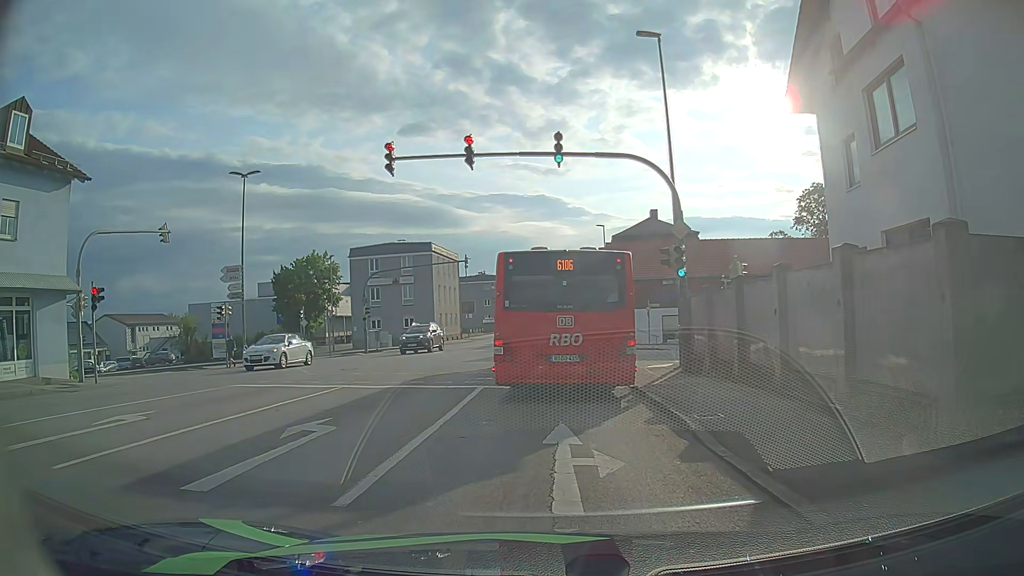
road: tertiary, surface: asphalt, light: Day
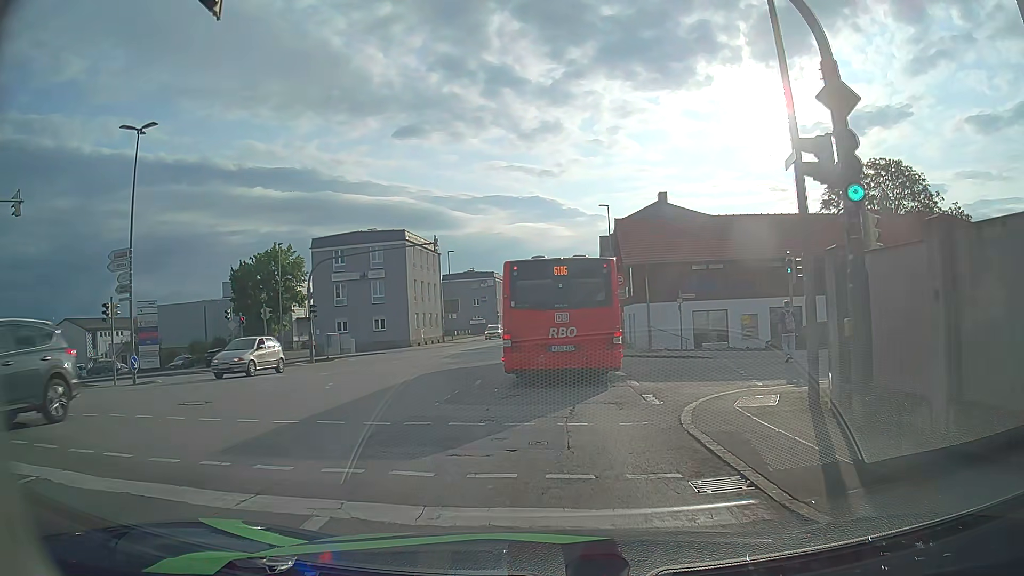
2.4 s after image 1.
(+0.2, +10.6) m; +1°
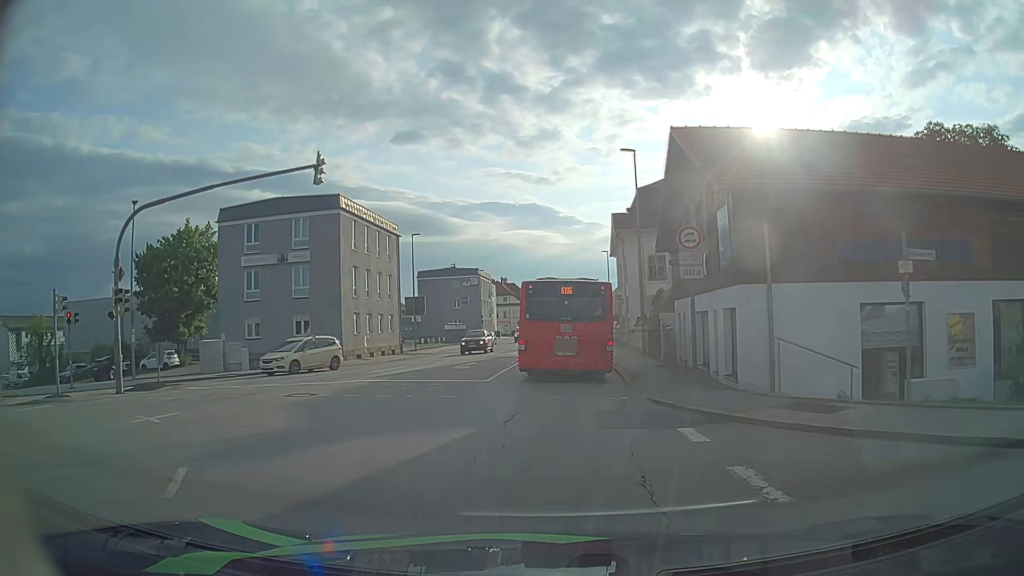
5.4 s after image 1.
(+0.1, +18.3) m; +2°
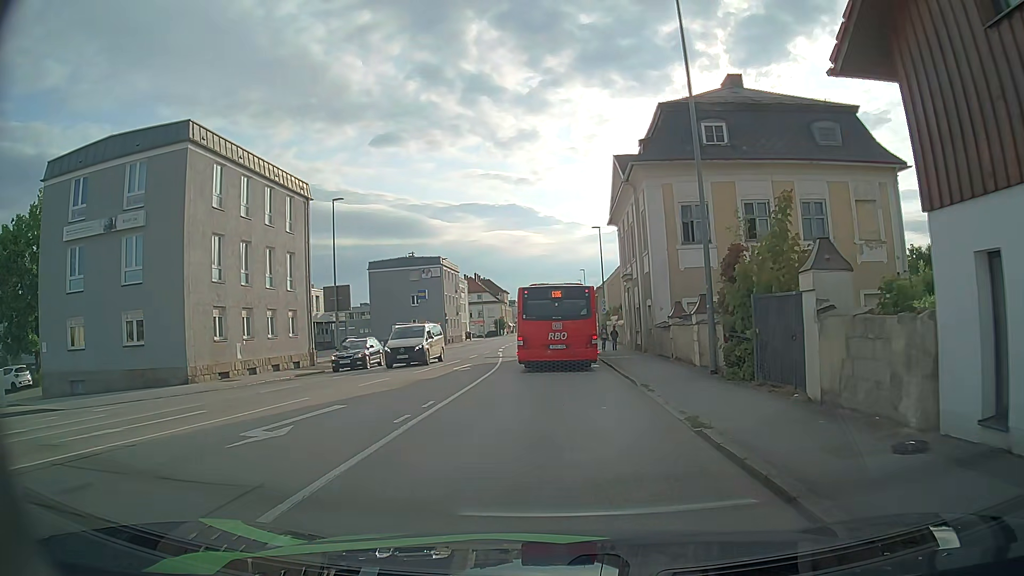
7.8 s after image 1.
(-0.2, +17.2) m; 0°
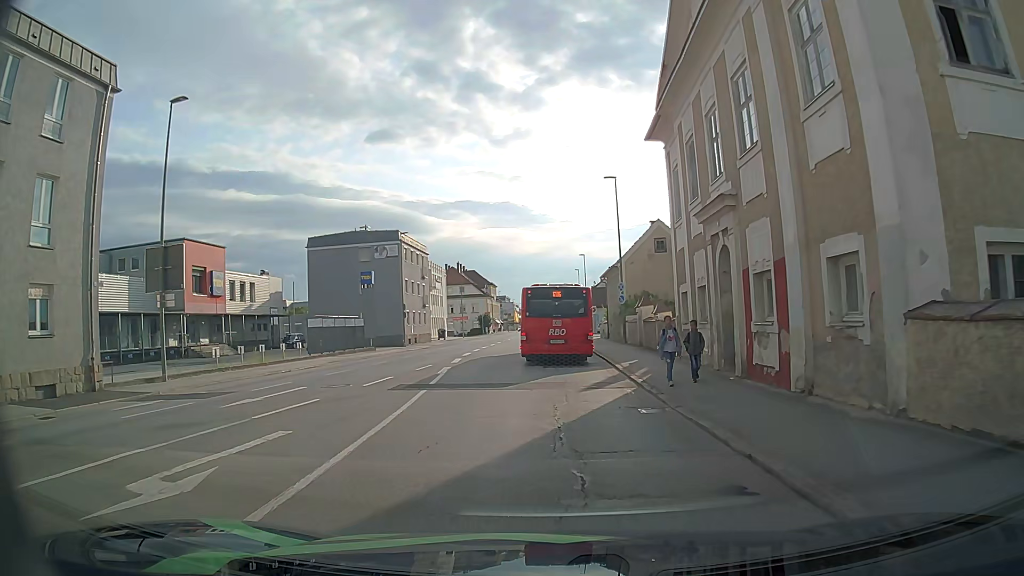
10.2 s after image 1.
(+0.2, +19.8) m; +1°
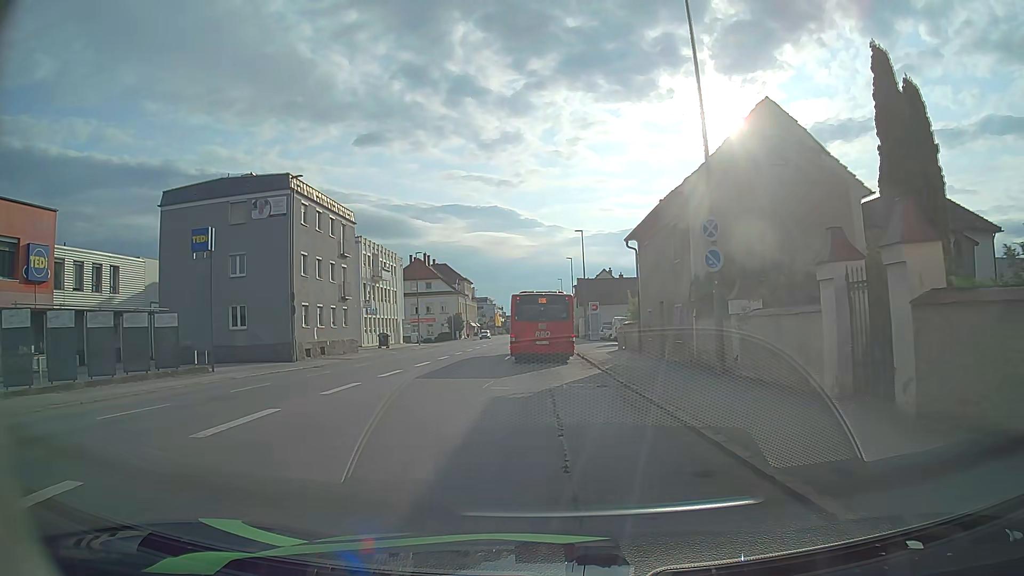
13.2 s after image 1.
(0.0, +24.8) m; +1°
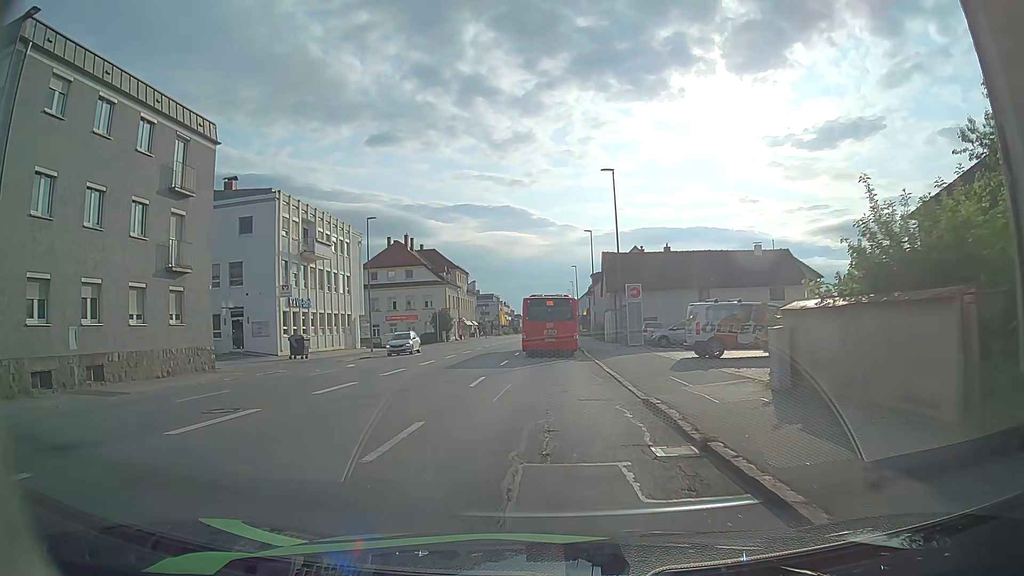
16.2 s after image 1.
(0.0, +24.2) m; 0°
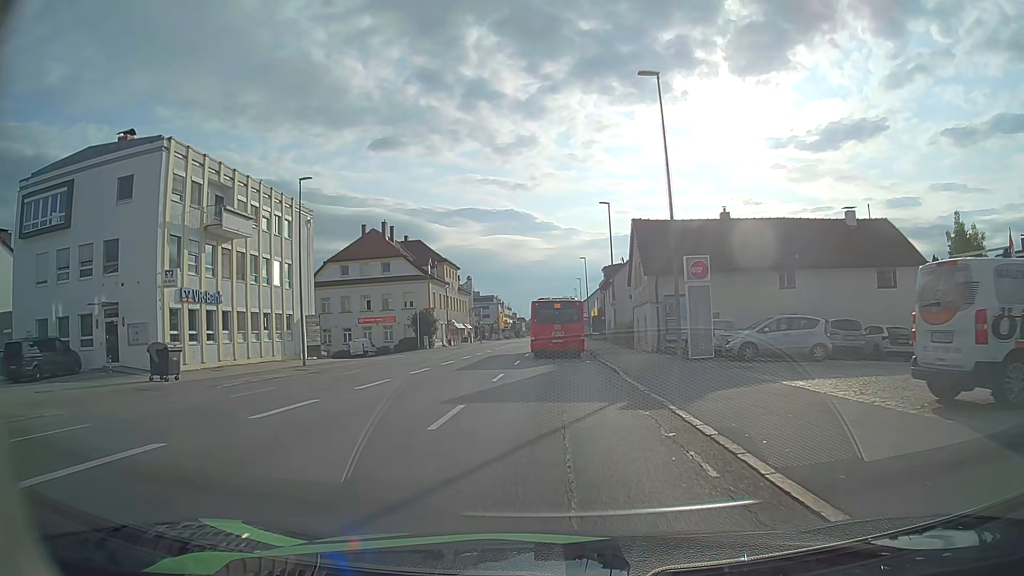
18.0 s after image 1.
(-0.2, +15.8) m; -1°
(0, +10) (0, +20) (0, +30) (+1, +40) (+1, +50) (+1, +60) (+1, +70) (+2, +80) (+2, +90) (+2, +100) m
